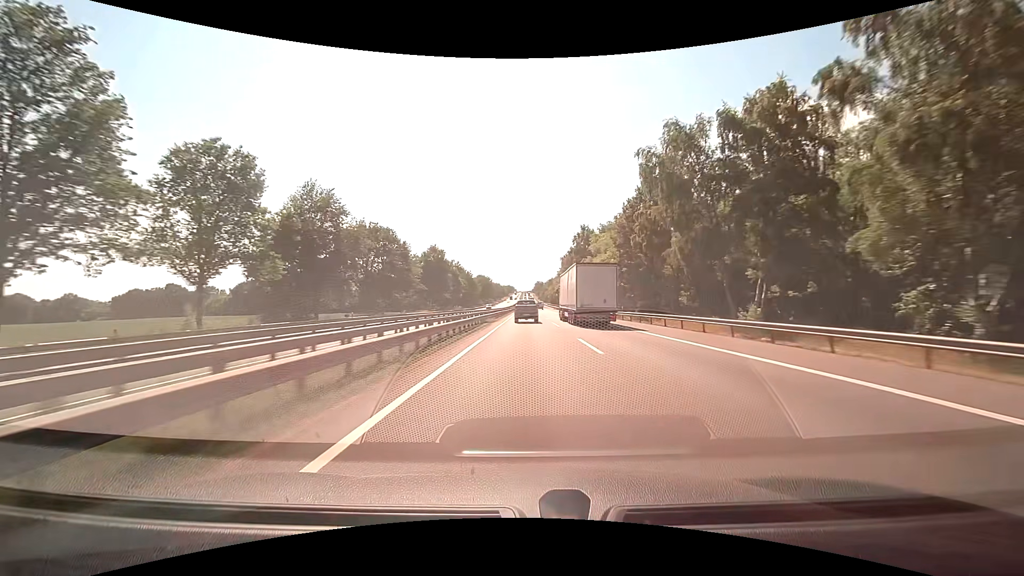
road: motorway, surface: asphalt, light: Day
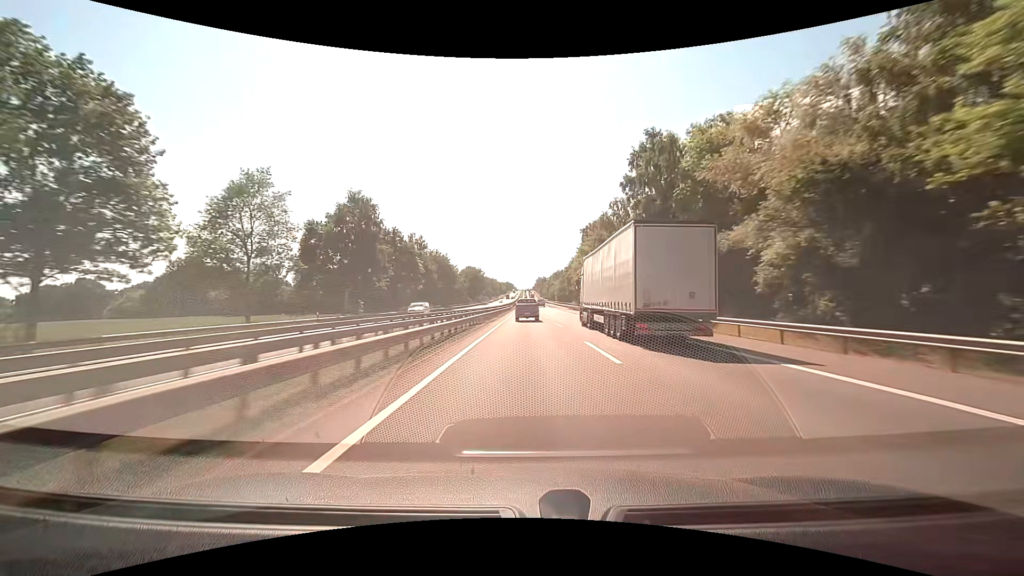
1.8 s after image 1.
(+0.1, +56.8) m; 0°
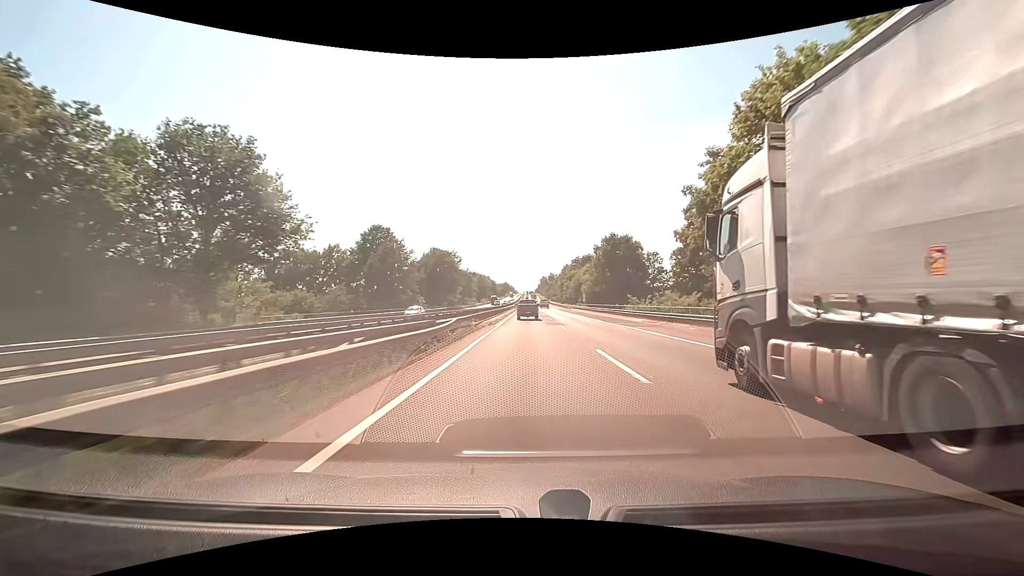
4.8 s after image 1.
(0.0, +92.4) m; 0°
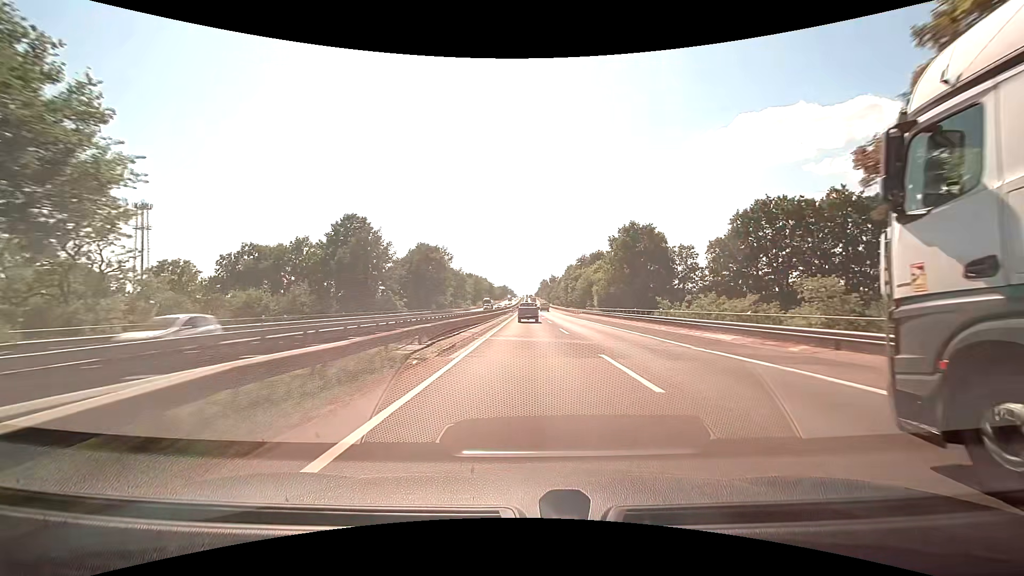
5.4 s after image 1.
(0.0, +18.3) m; 0°
(0, +10) (0, +20) (0, +30) (0, +40) (0, +50) (0, +60) (0, +70) (0, +80) (0, +90) (0, +100) m
